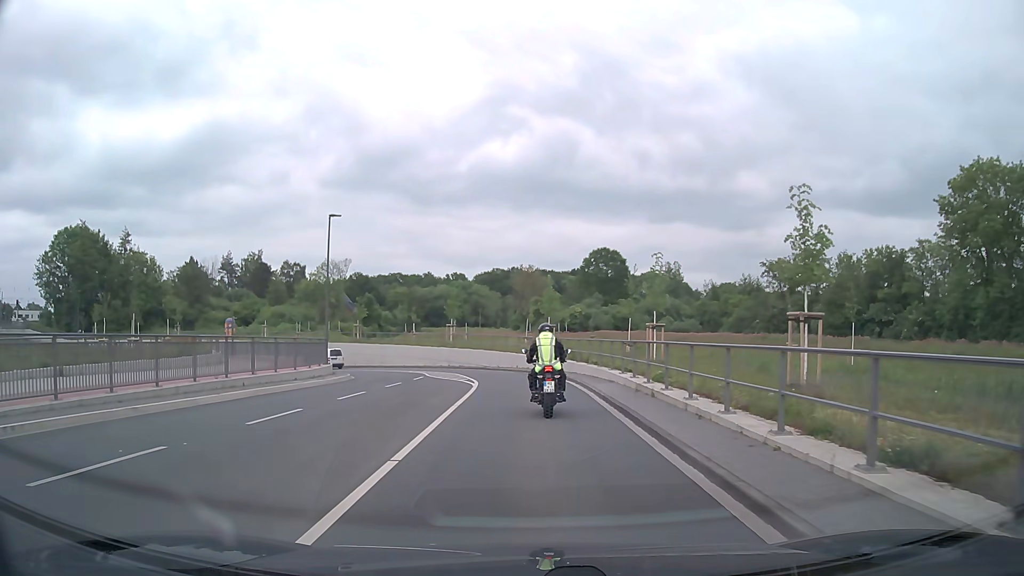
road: secondary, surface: asphalt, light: Day
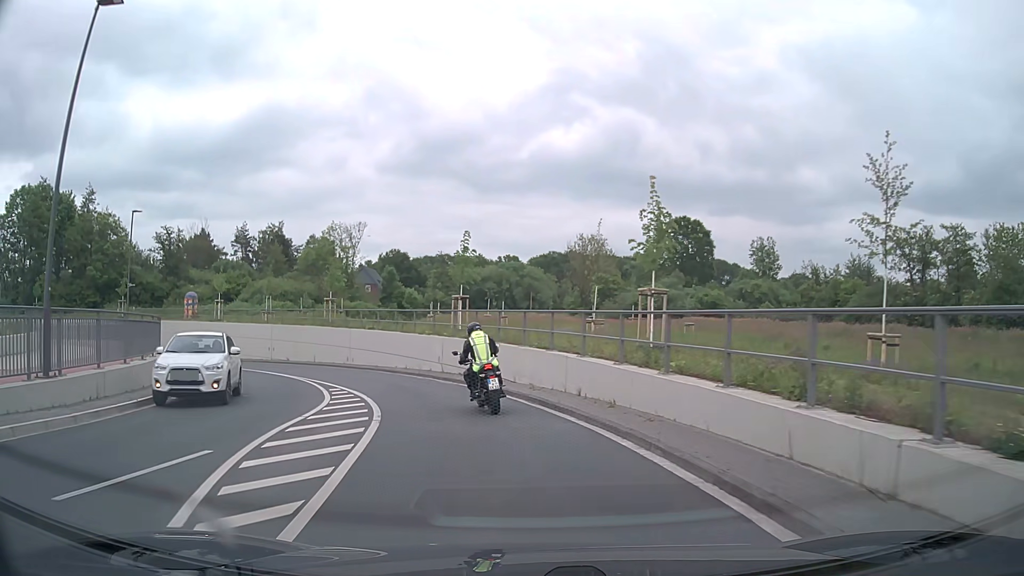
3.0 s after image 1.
(-0.3, +24.7) m; -5°
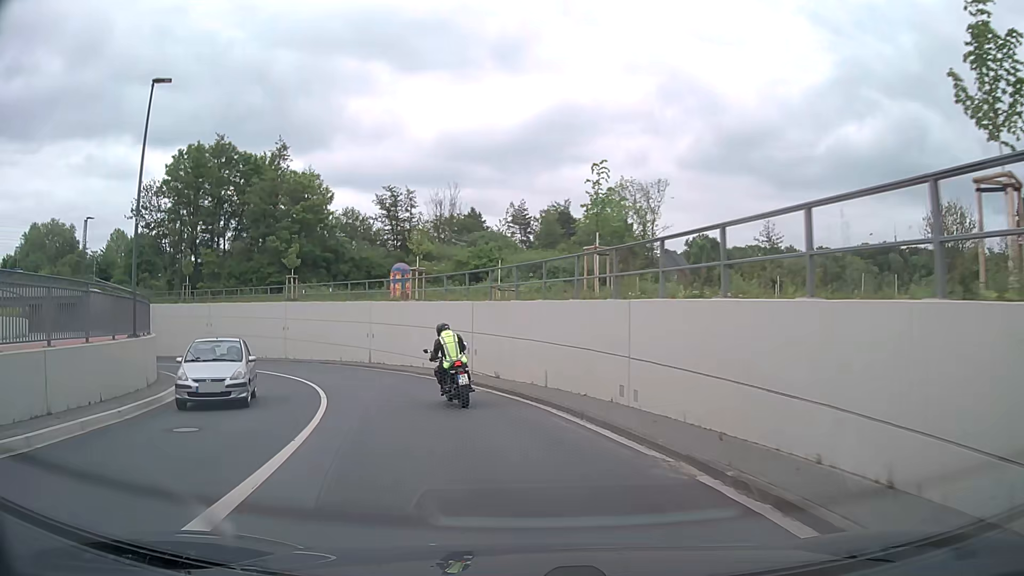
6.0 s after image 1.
(-4.8, +23.5) m; -25°
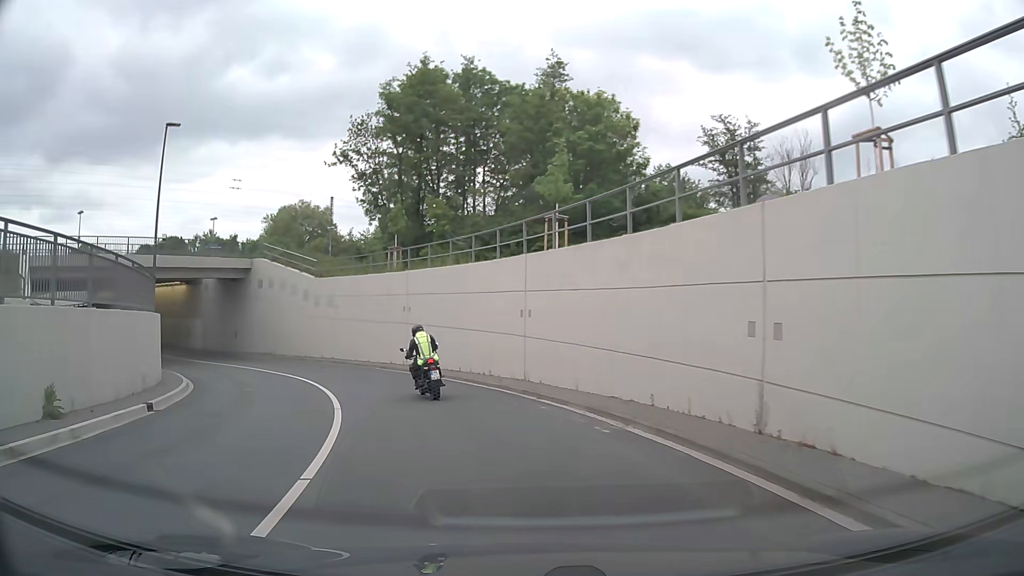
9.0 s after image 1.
(-5.7, +23.1) m; -27°
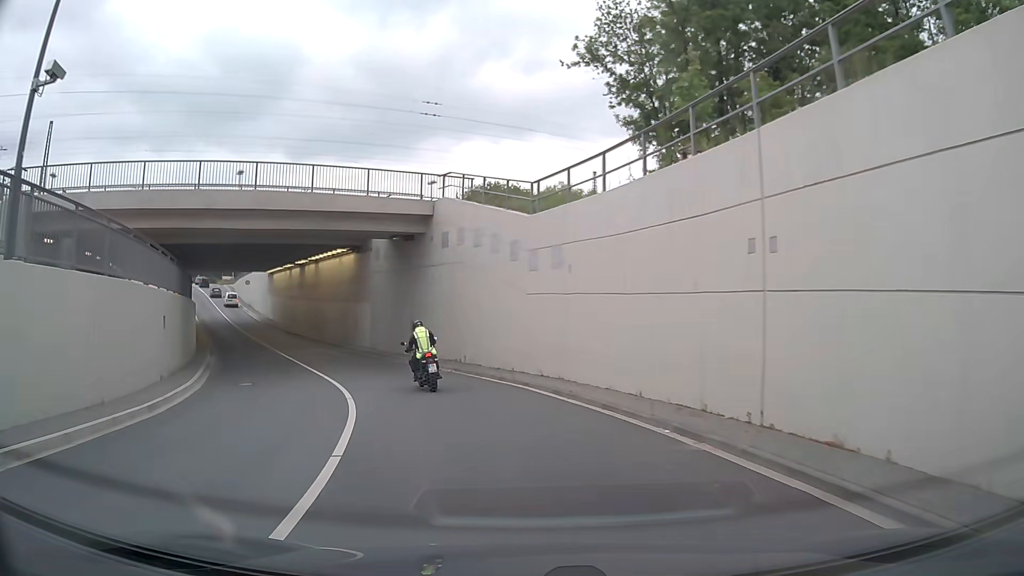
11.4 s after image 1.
(-3.9, +19.6) m; -23°
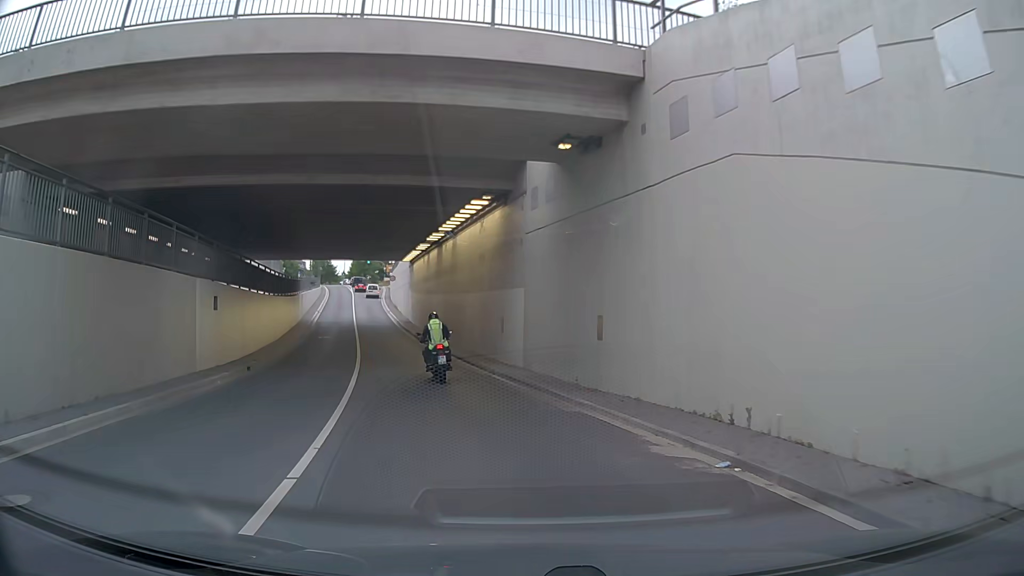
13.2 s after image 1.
(-2.2, +15.4) m; -15°
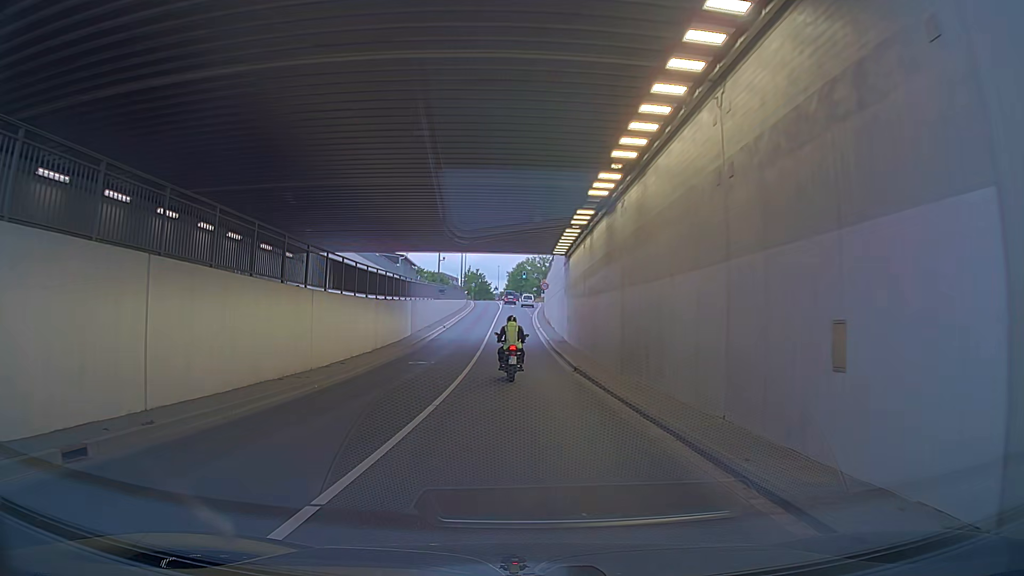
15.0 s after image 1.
(-1.9, +15.3) m; -13°
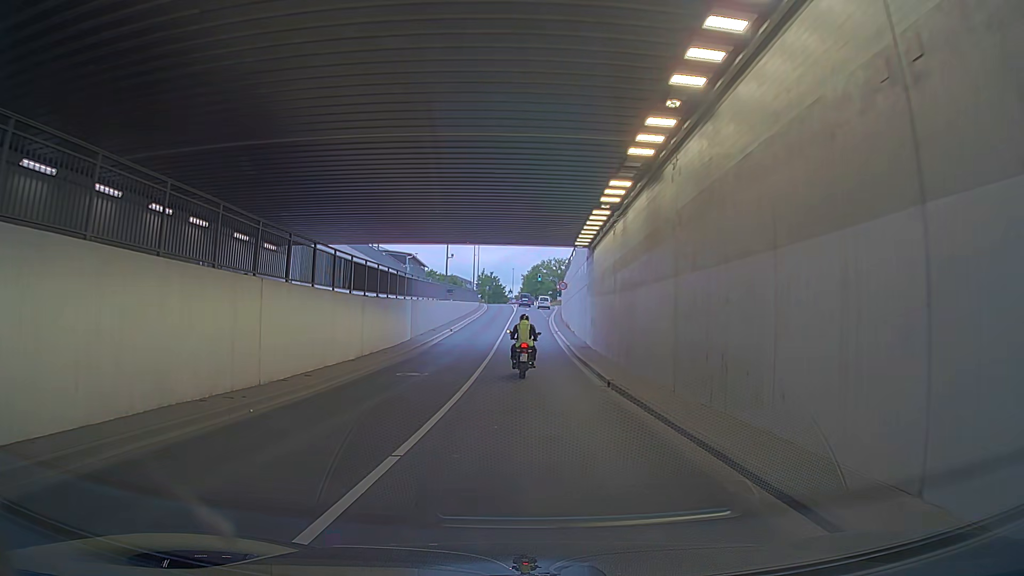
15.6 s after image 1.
(-0.2, +4.9) m; -1°
